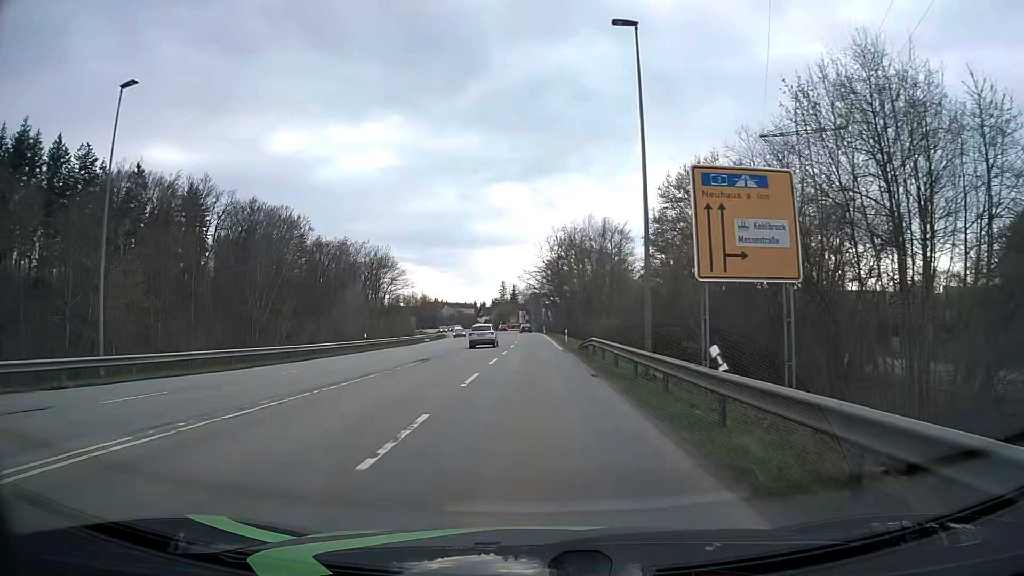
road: secondary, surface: asphalt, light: Day
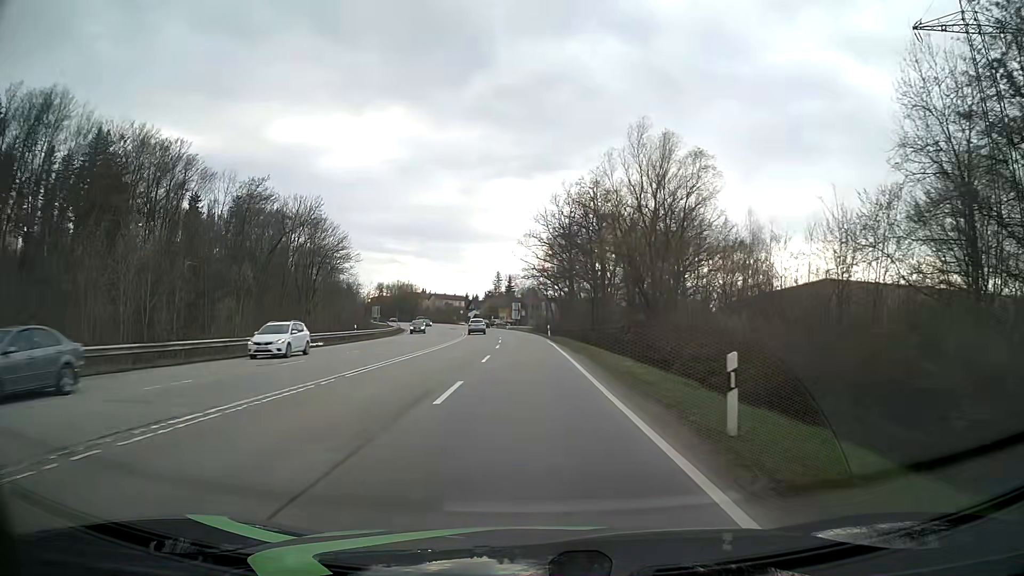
(+0.1, +44.3) m; 0°
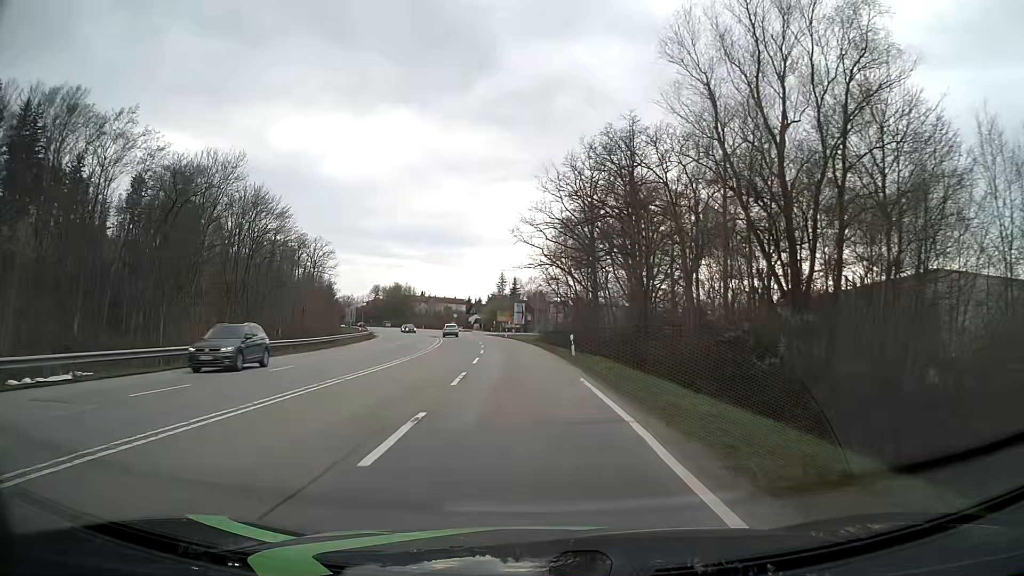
(-0.1, +27.1) m; 0°
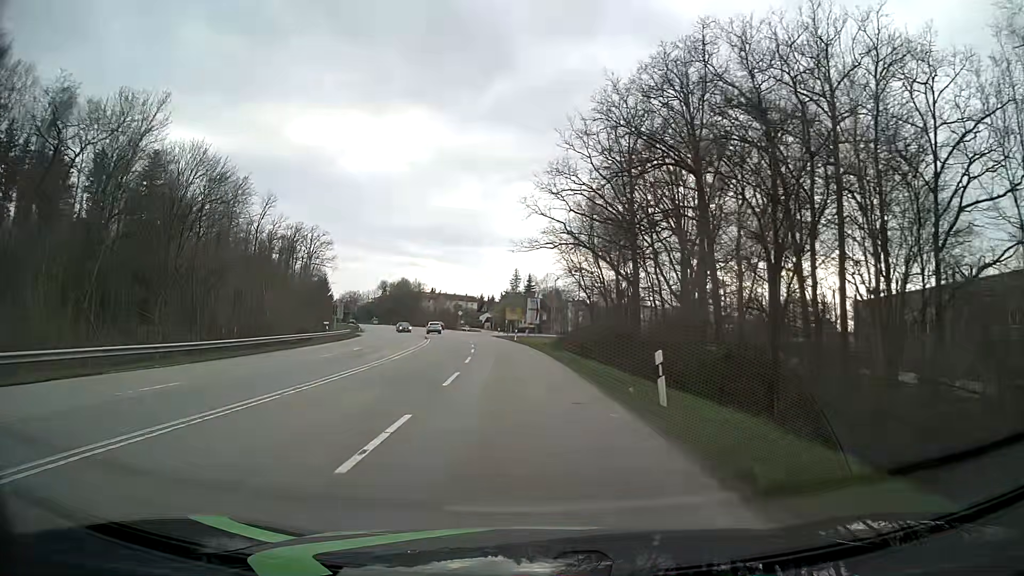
(-0.3, +18.1) m; -1°
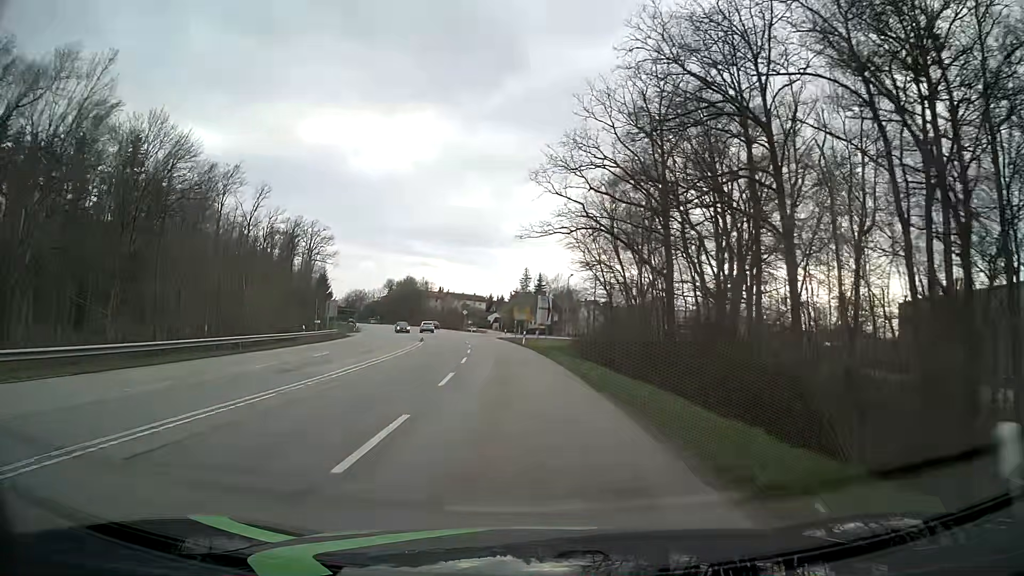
(-0.1, +9.1) m; -1°
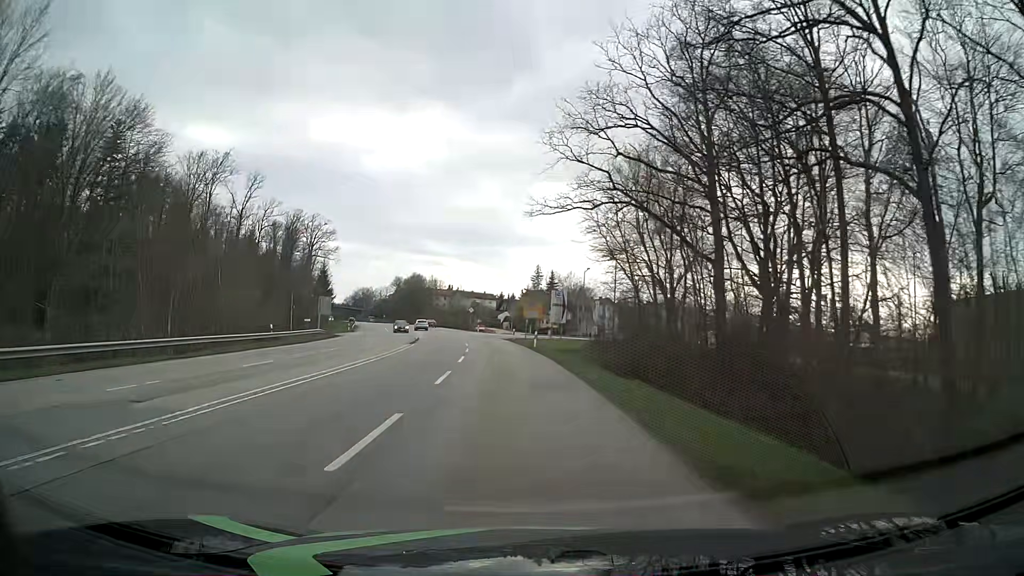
(-0.1, +9.1) m; -1°
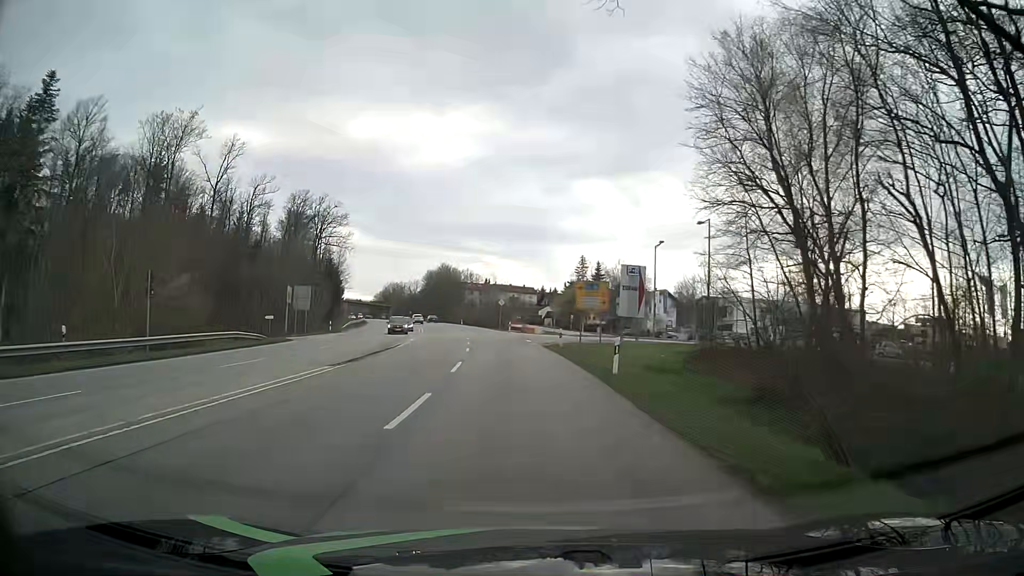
(-1.0, +24.7) m; -3°
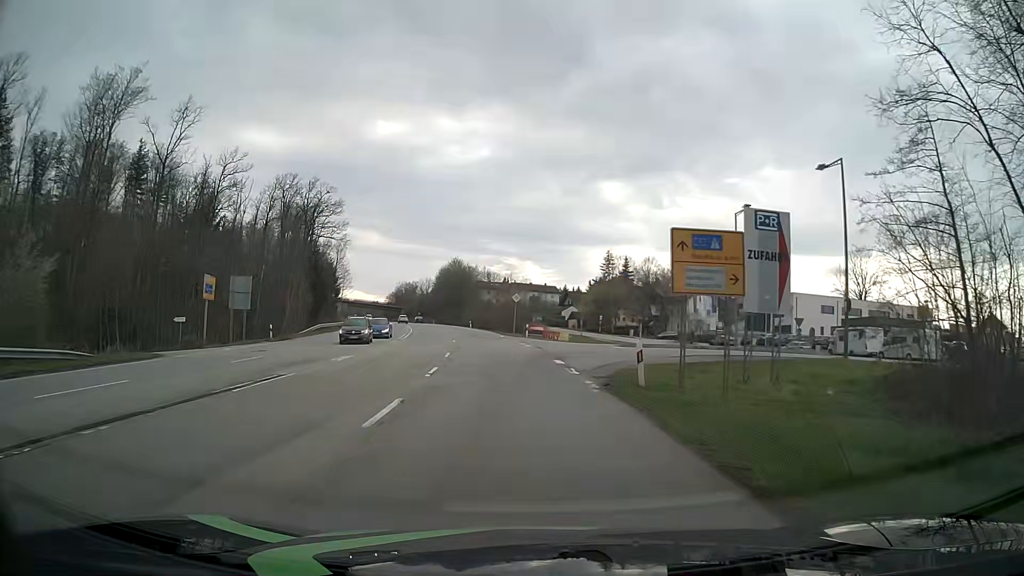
(-0.5, +19.9) m; -2°
